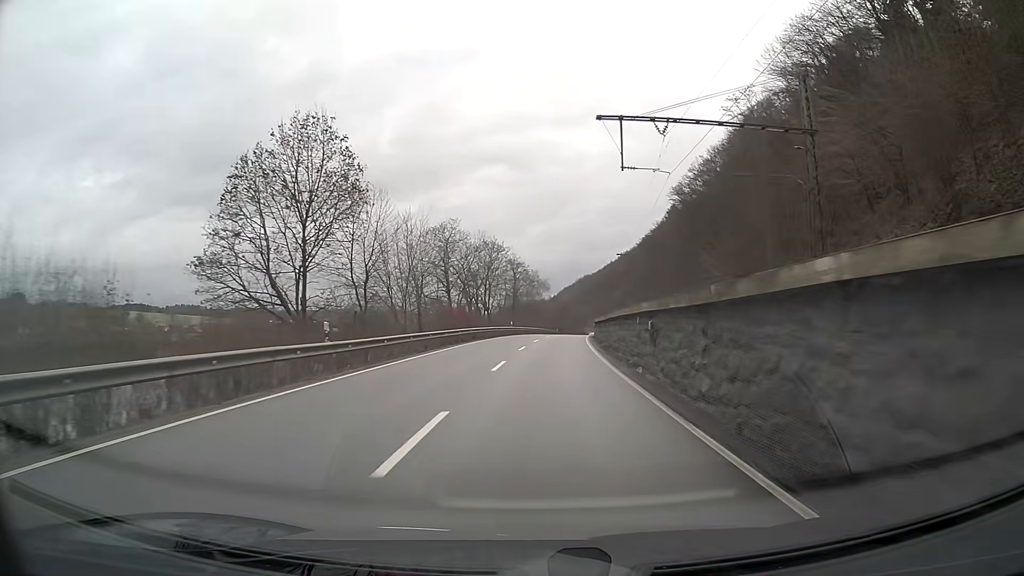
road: primary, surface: asphalt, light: Day
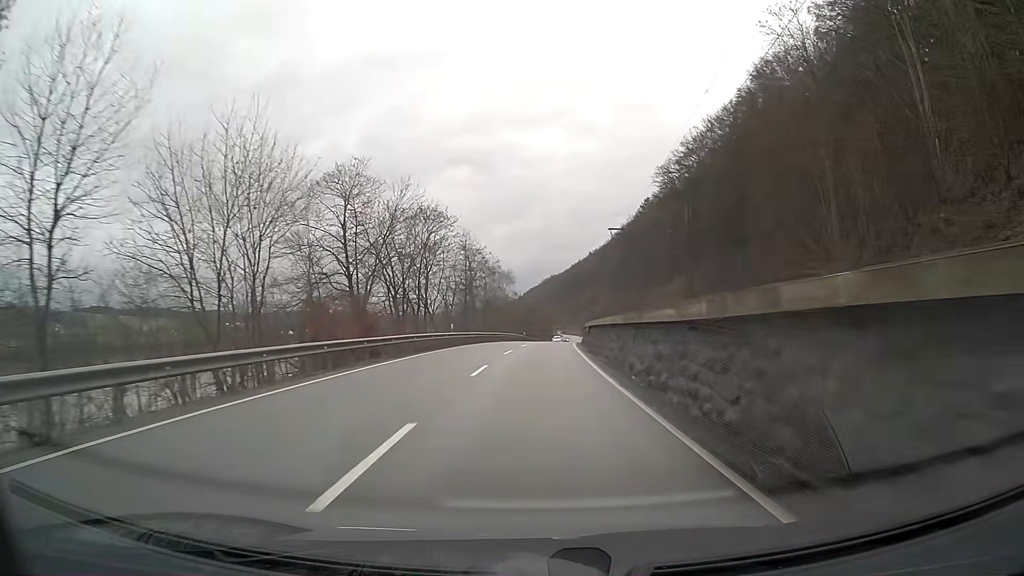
(+0.6, +25.0) m; +2°
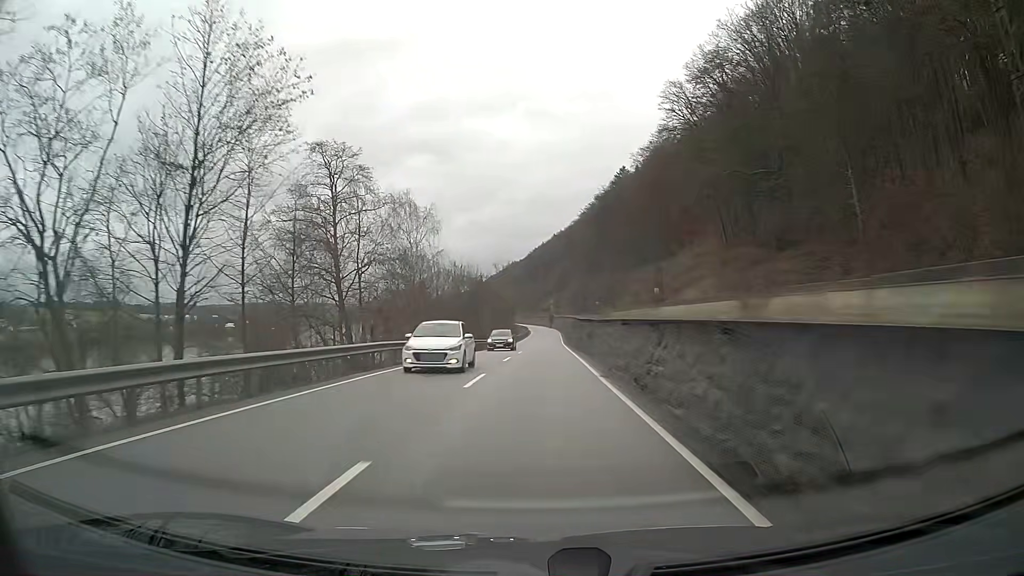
(+1.6, +50.1) m; +3°
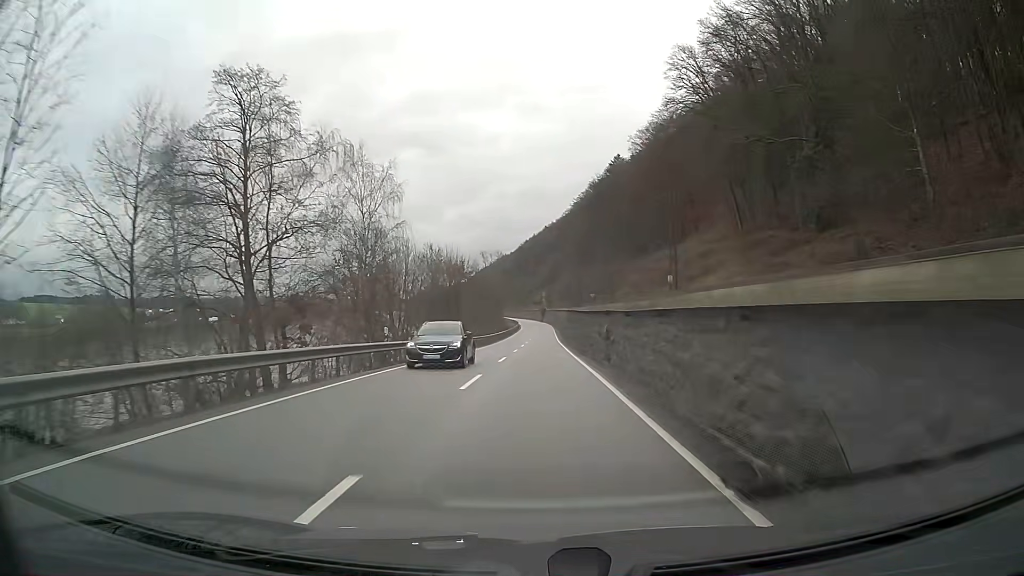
(+0.1, +12.6) m; +1°
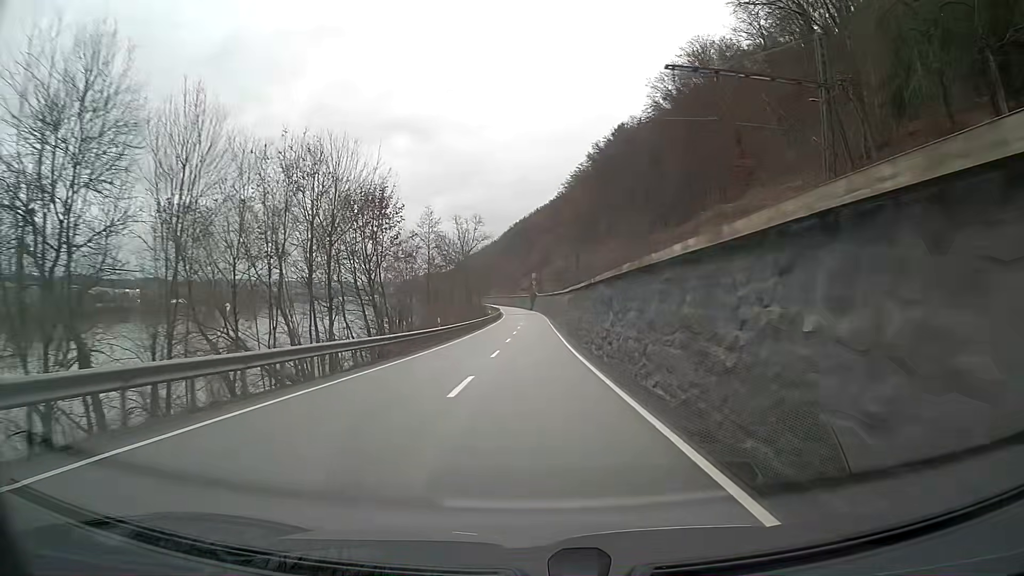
(+0.3, +38.0) m; +1°
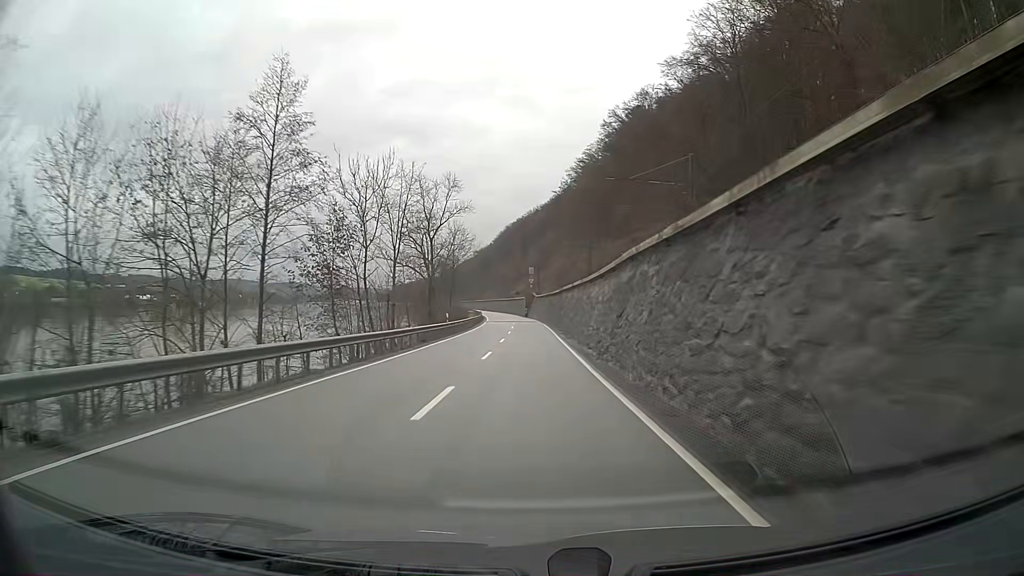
(+0.1, +38.1) m; 0°
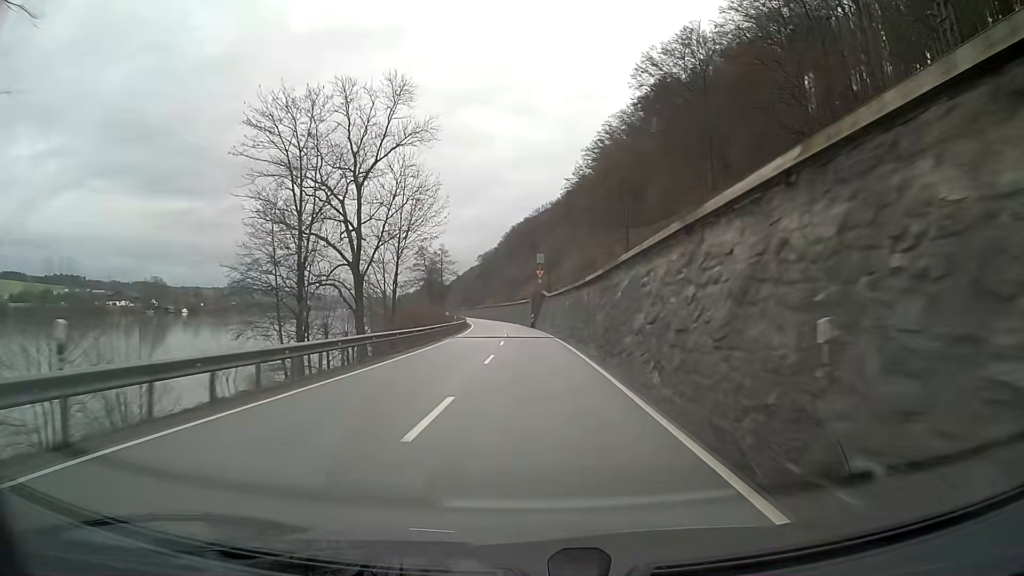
(-0.3, +37.7) m; -1°
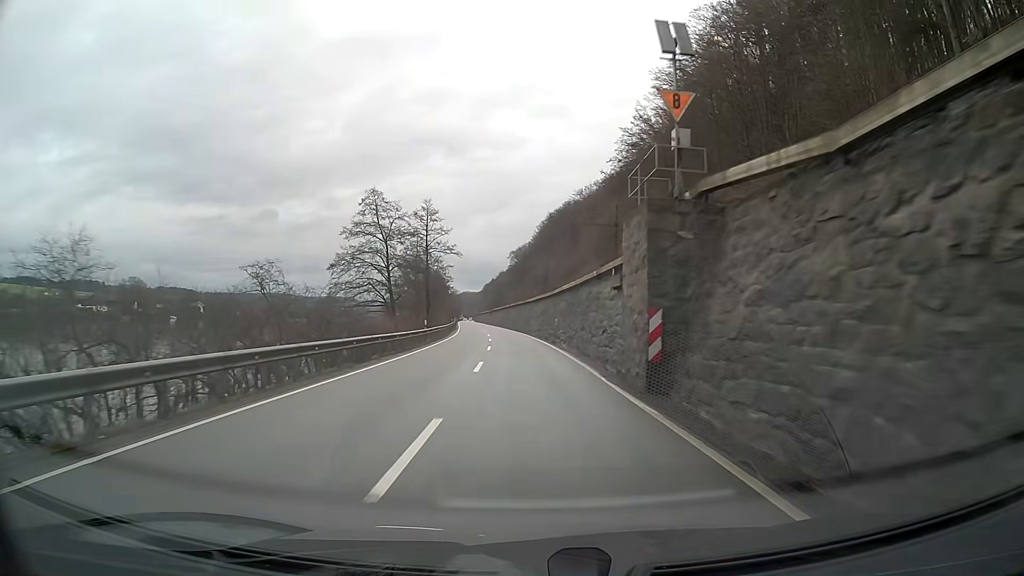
(-1.6, +62.2) m; -3°
